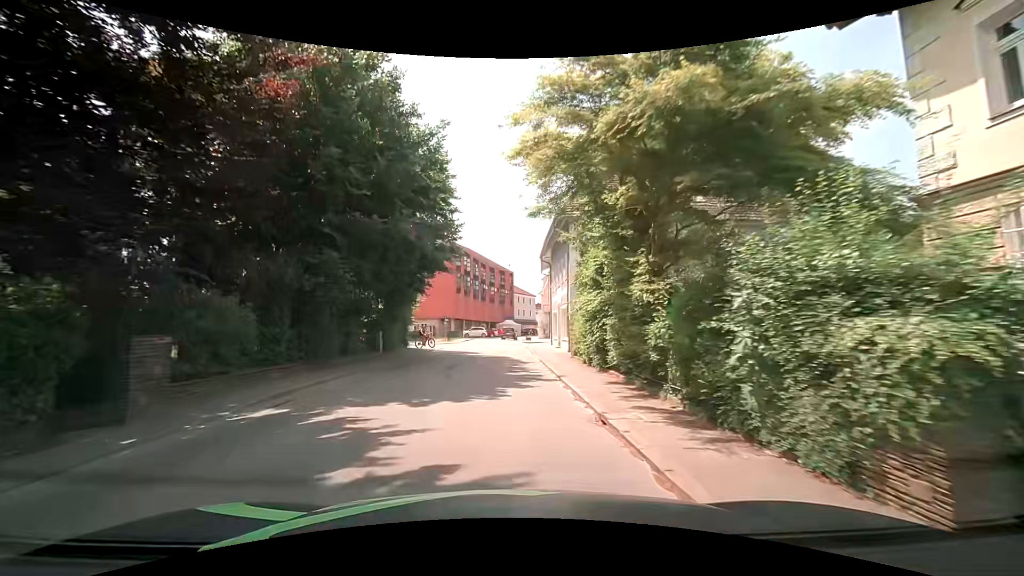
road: tertiary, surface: asphalt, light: Day
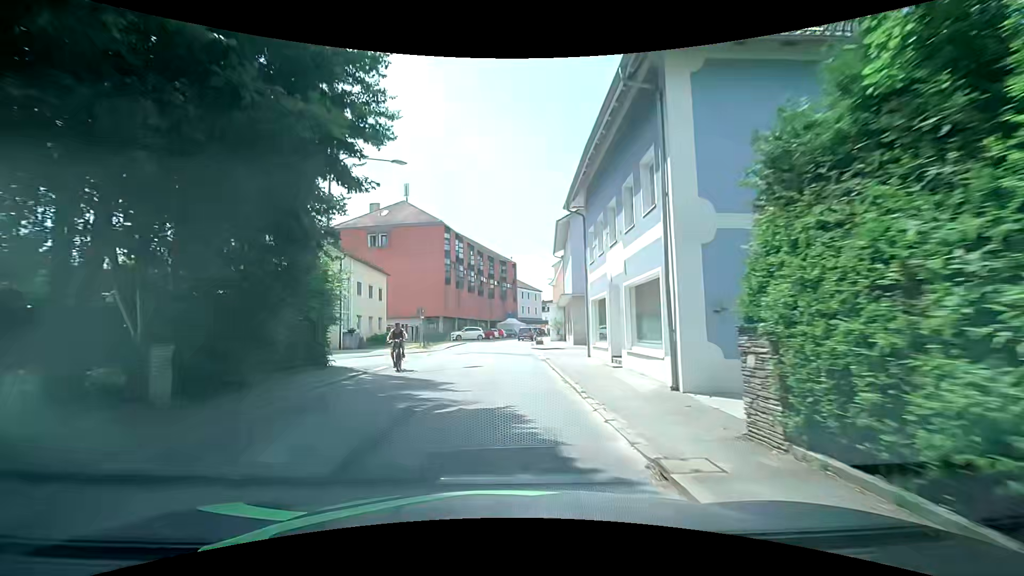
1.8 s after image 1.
(-0.2, +15.4) m; -2°
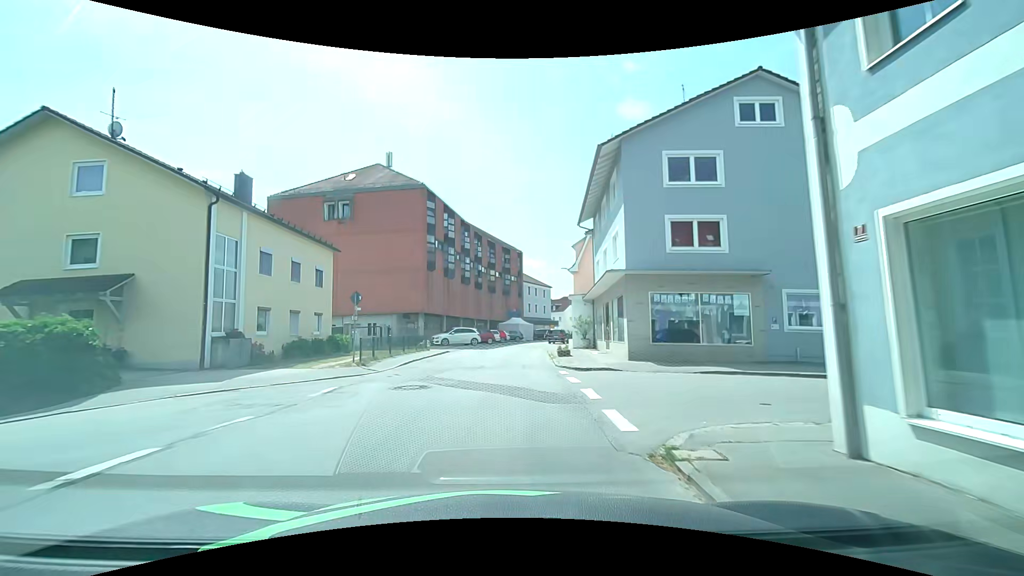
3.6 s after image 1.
(+0.1, +15.4) m; 0°
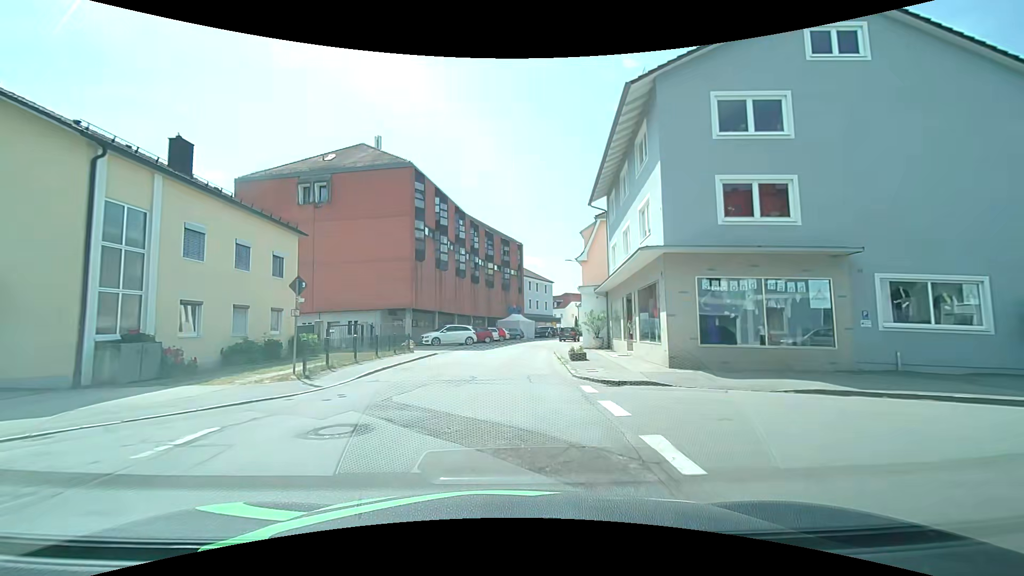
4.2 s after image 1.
(+0.1, +5.2) m; -1°
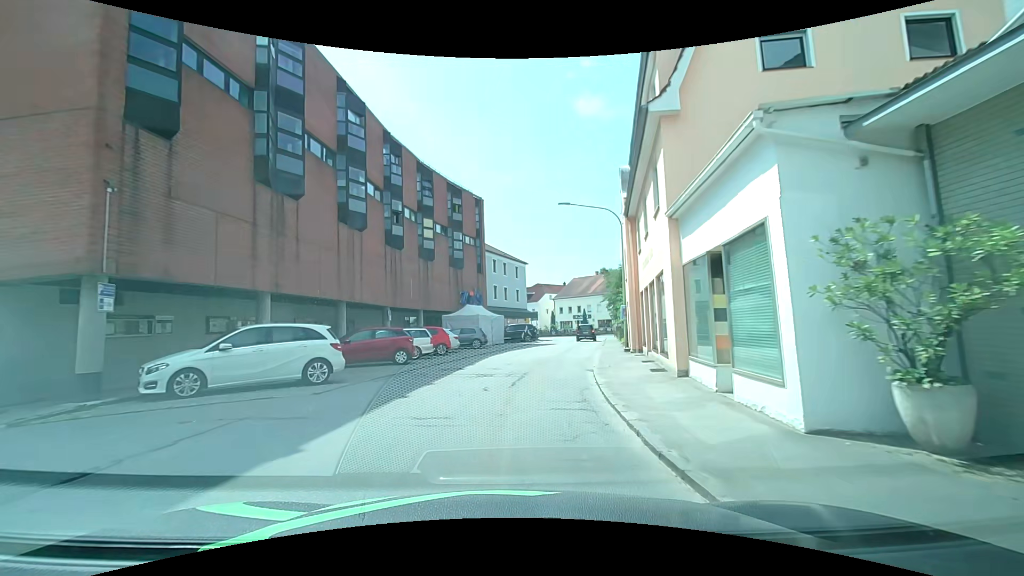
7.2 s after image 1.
(+1.6, +25.6) m; +5°
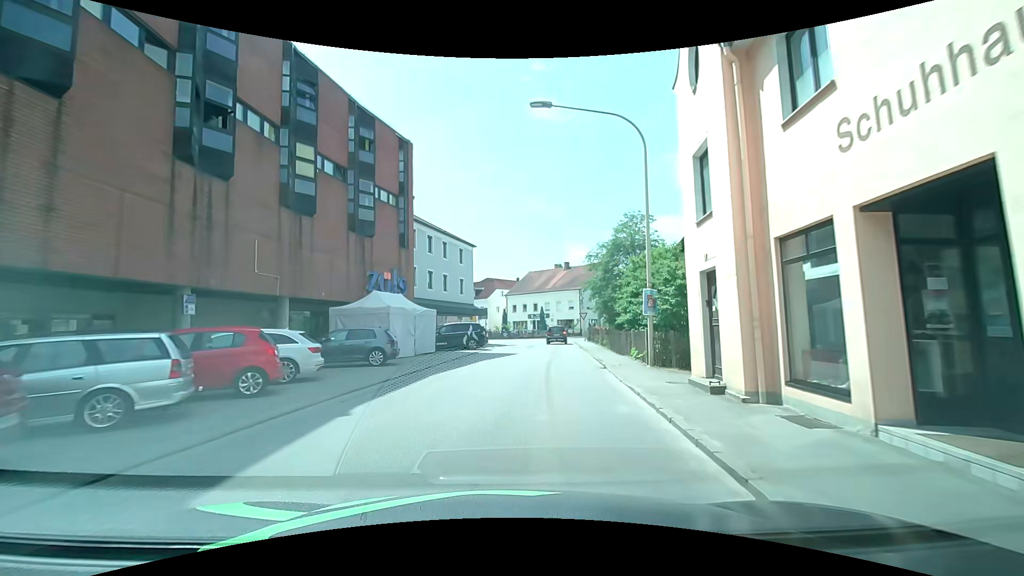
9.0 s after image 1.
(+0.8, +14.4) m; +7°
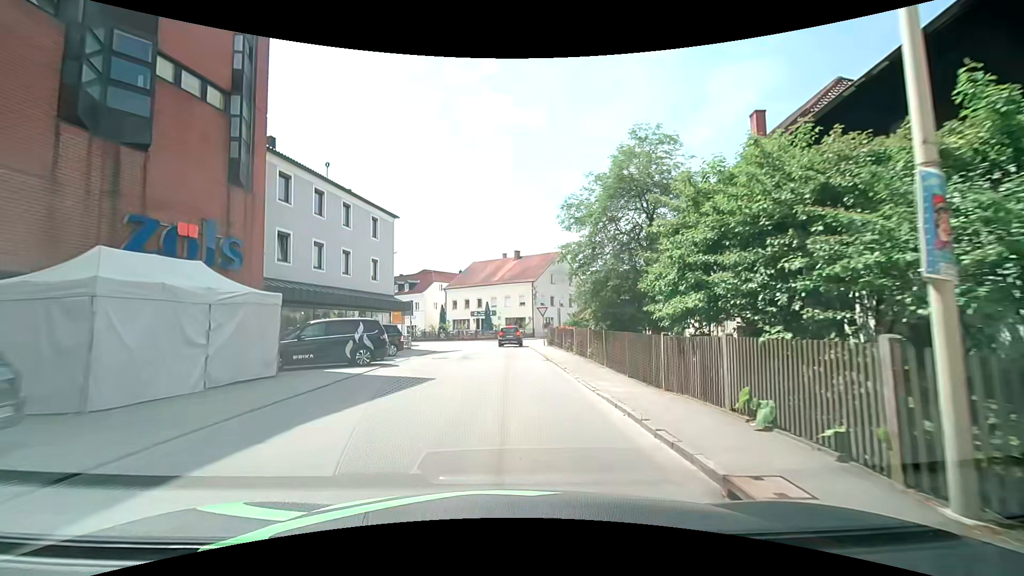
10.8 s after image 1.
(+0.6, +12.9) m; +4°
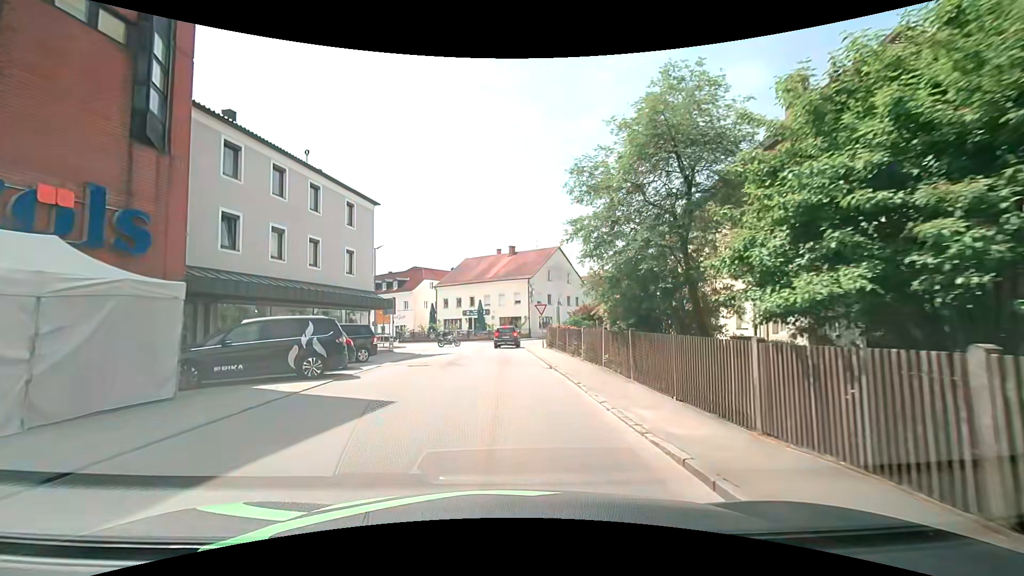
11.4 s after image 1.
(+0.1, +4.1) m; +1°
(0, +10) (0, +20) (0, +30) (0, +40) (+2, +50) (+8, +58) (+15, +65) (+22, +72) (+30, +79) (+37, +85) m
